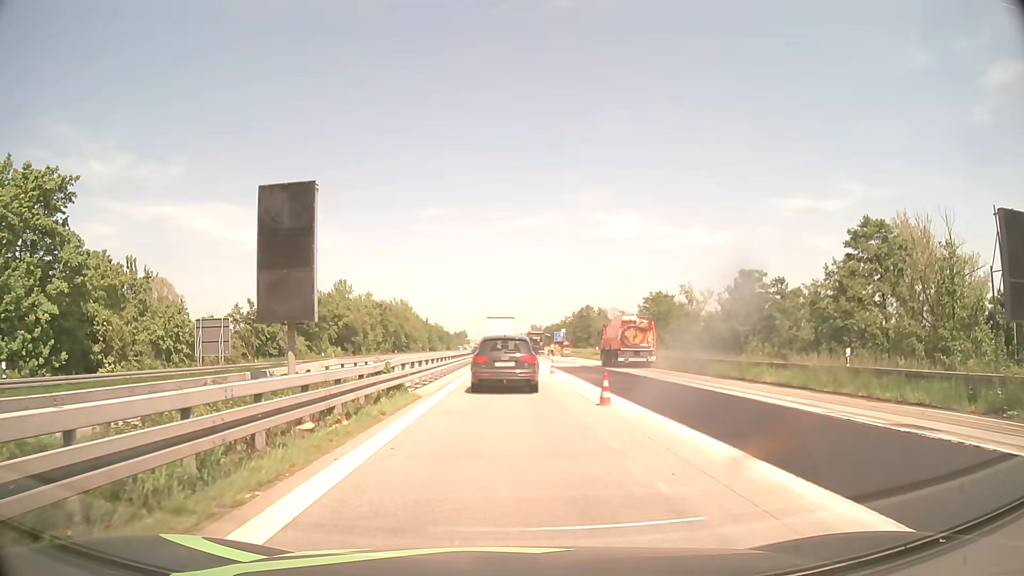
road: motorway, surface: asphalt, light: Day
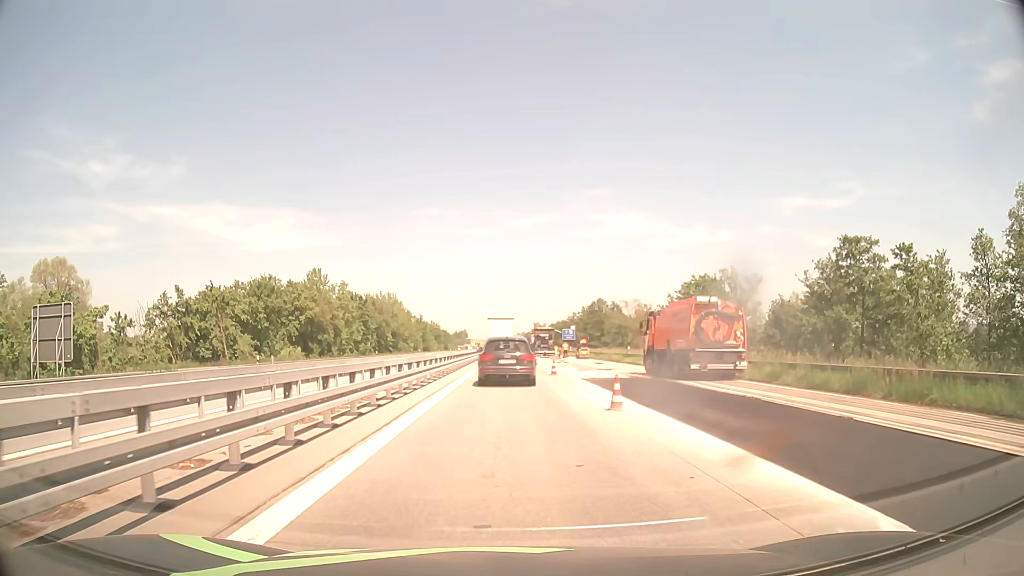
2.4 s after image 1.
(0.0, +19.1) m; 0°
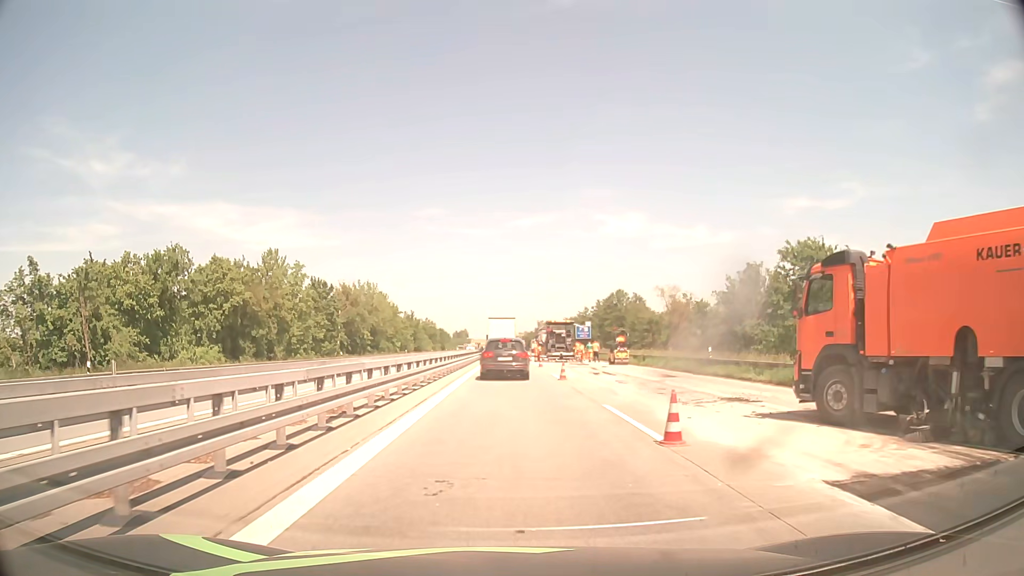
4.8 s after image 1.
(+0.1, +22.9) m; 0°
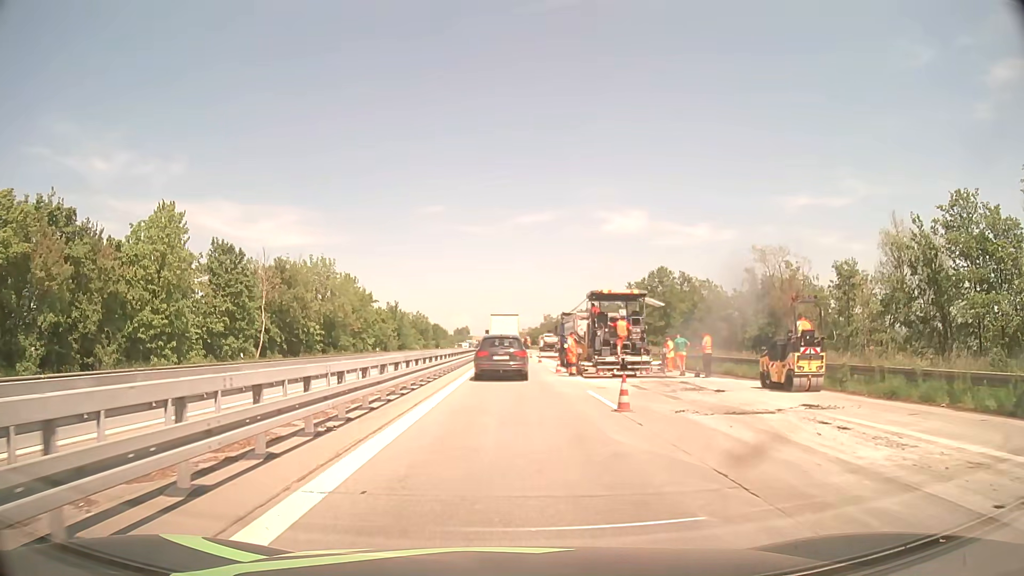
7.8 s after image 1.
(0.0, +31.1) m; 0°
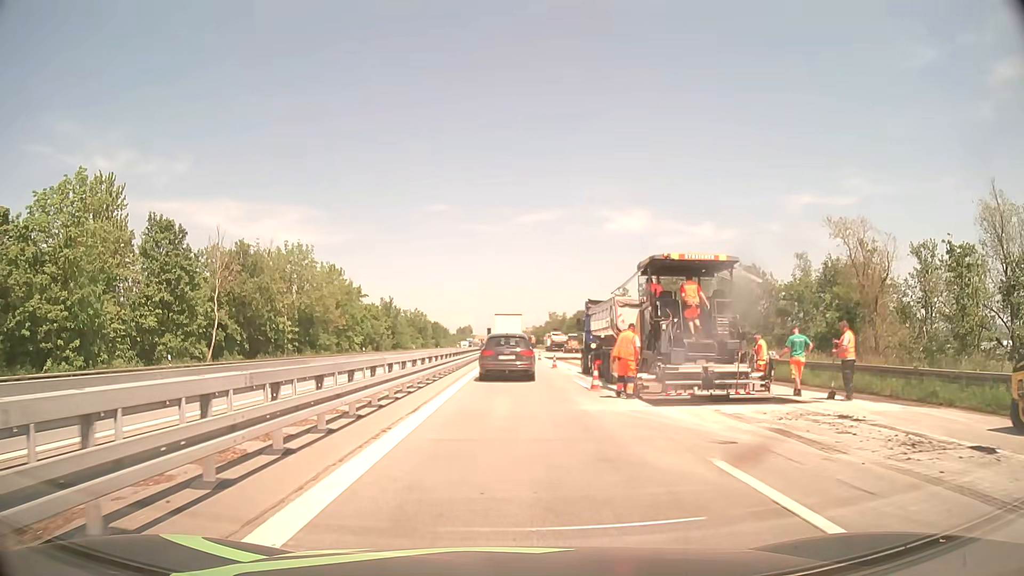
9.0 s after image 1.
(0.0, +11.7) m; 0°
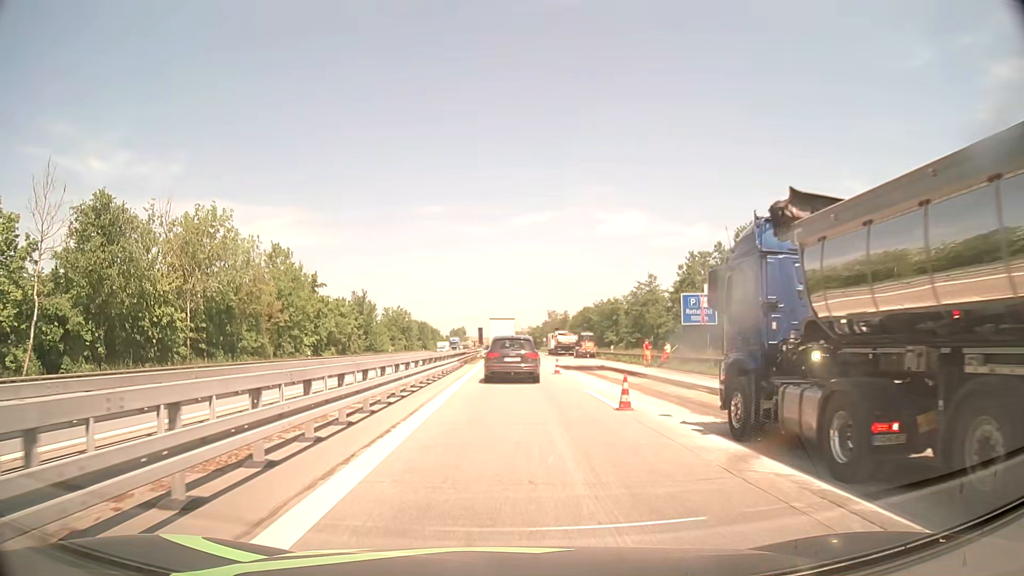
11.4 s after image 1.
(+0.1, +22.8) m; +1°
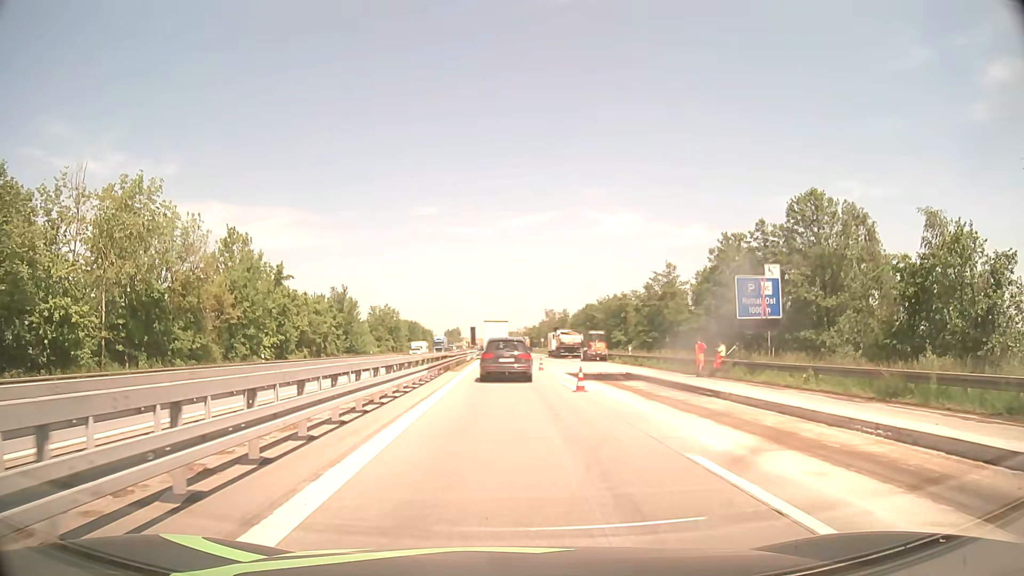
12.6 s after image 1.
(0.0, +11.9) m; 0°
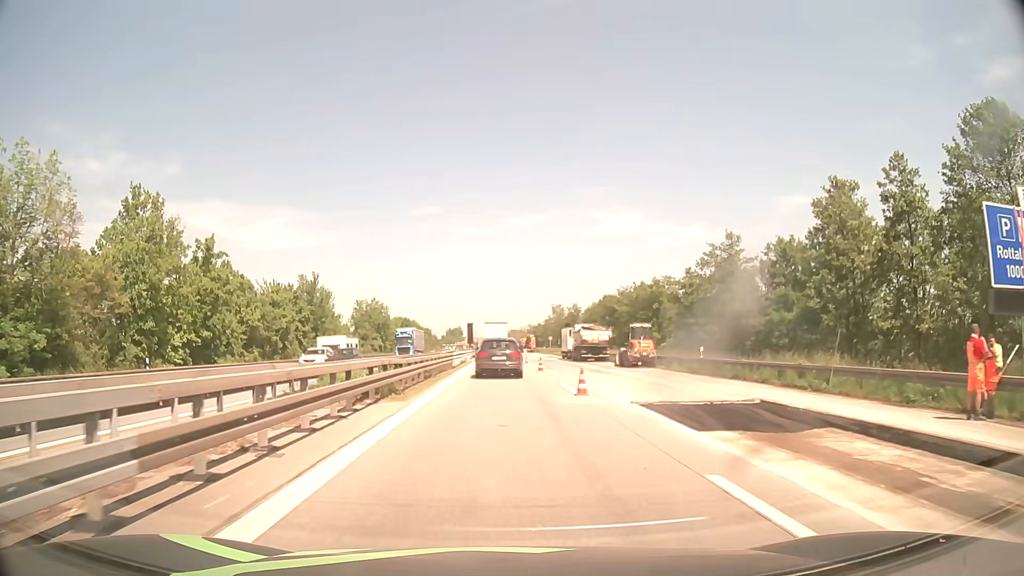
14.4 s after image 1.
(0.0, +19.4) m; 0°
